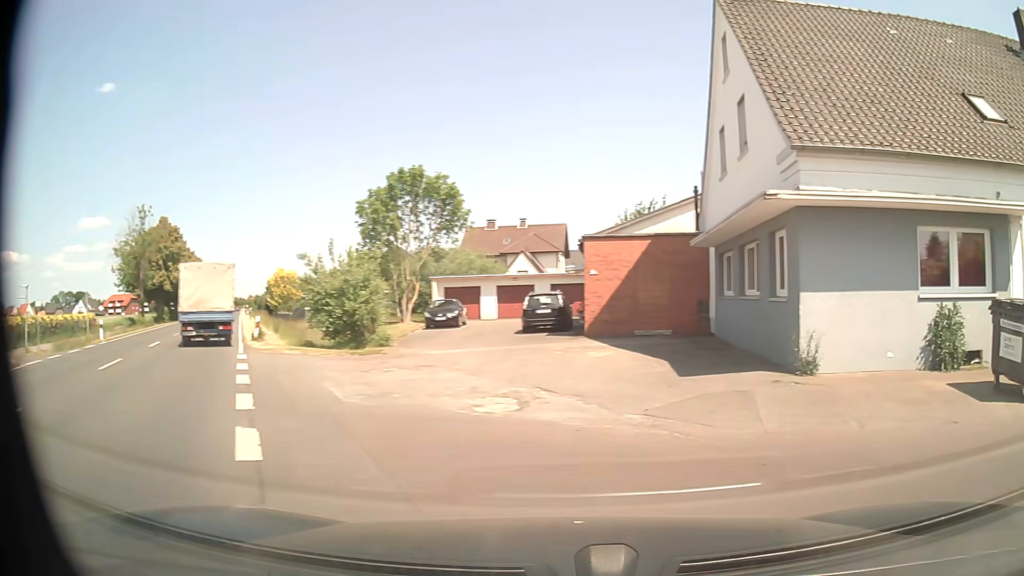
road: primary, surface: asphalt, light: Day
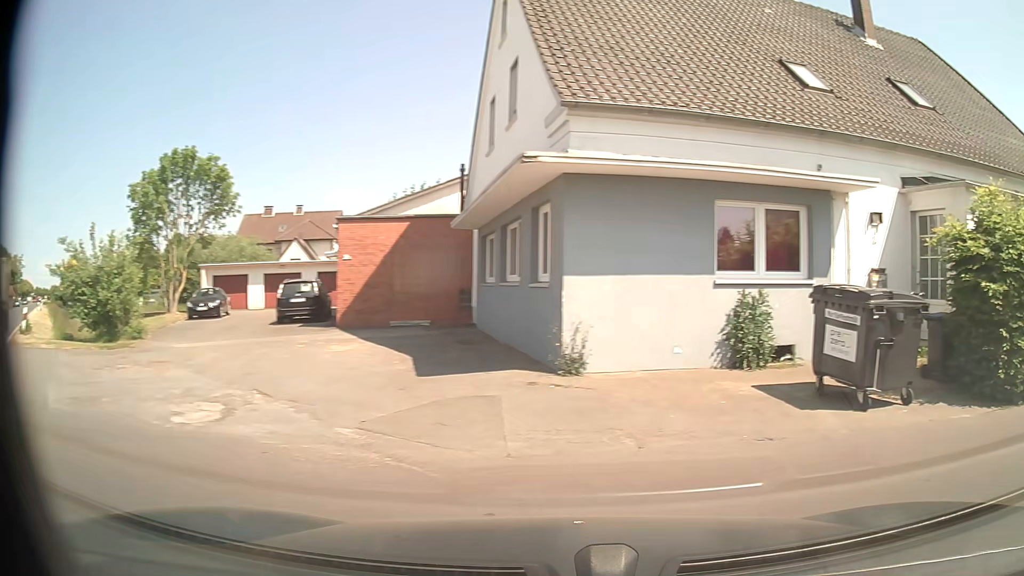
(+0.2, +1.9) m; +18°
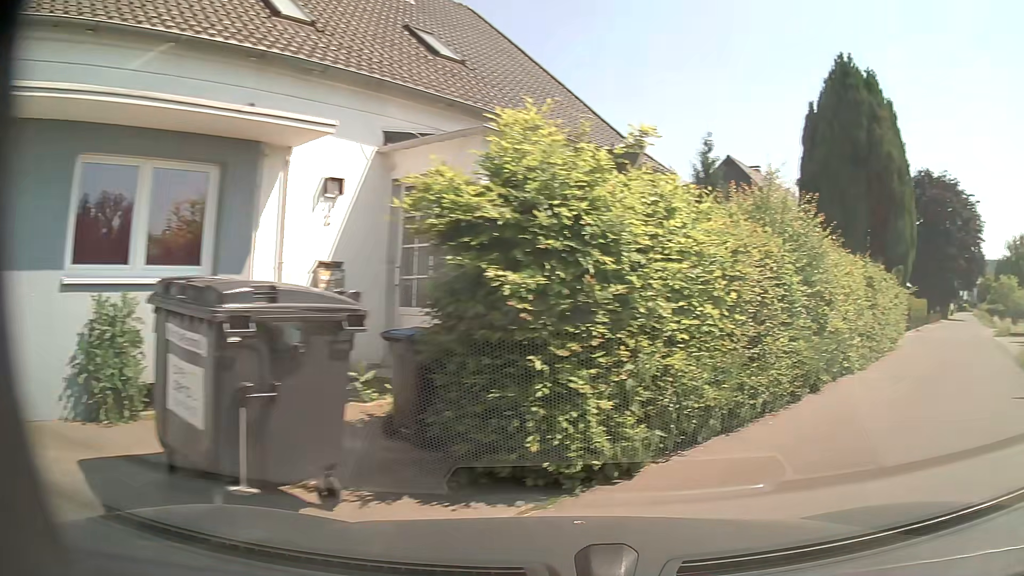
(+1.5, +3.9) m; +41°
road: residential
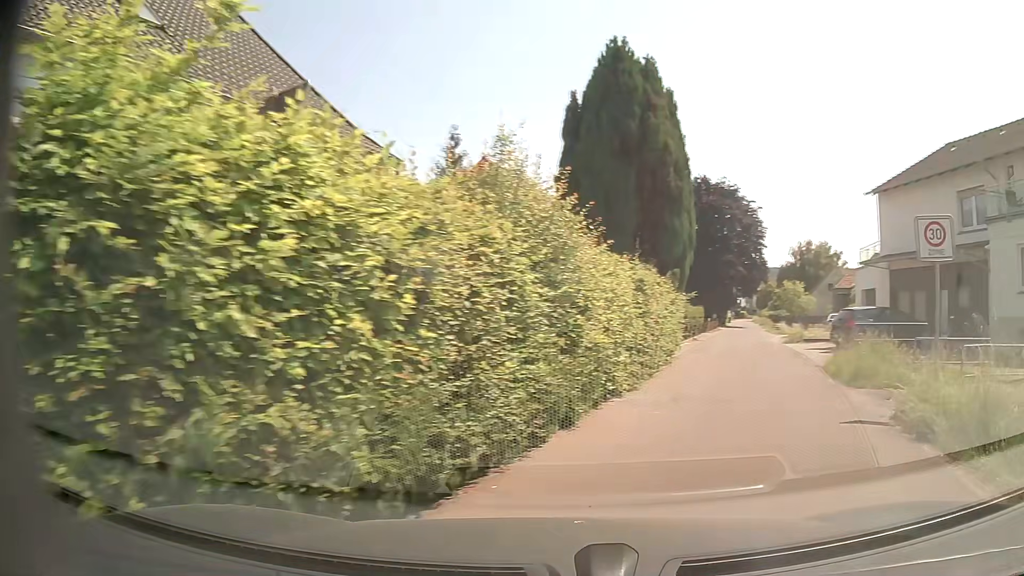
(+0.5, +2.5) m; +18°
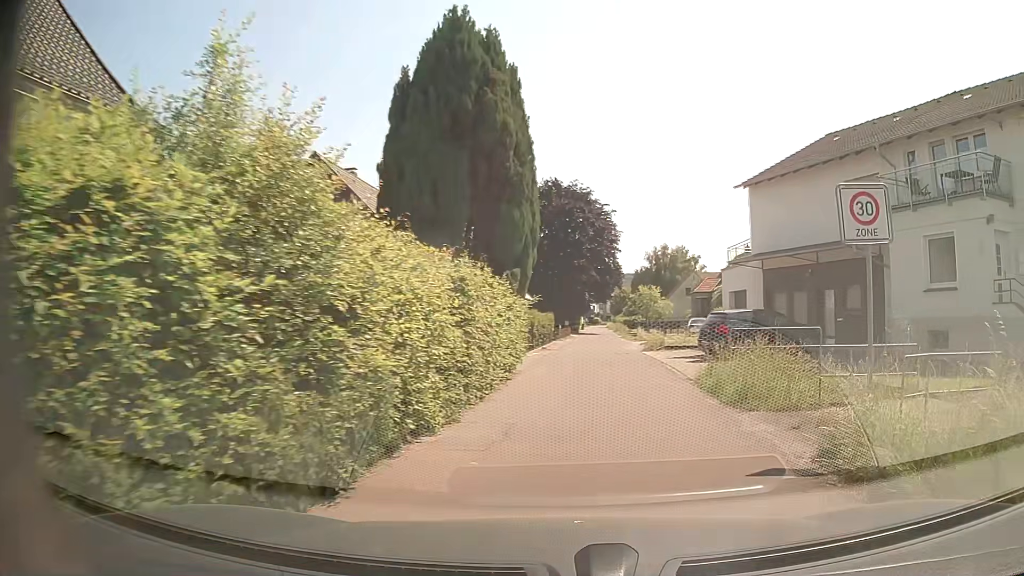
(+0.4, +2.9) m; +14°
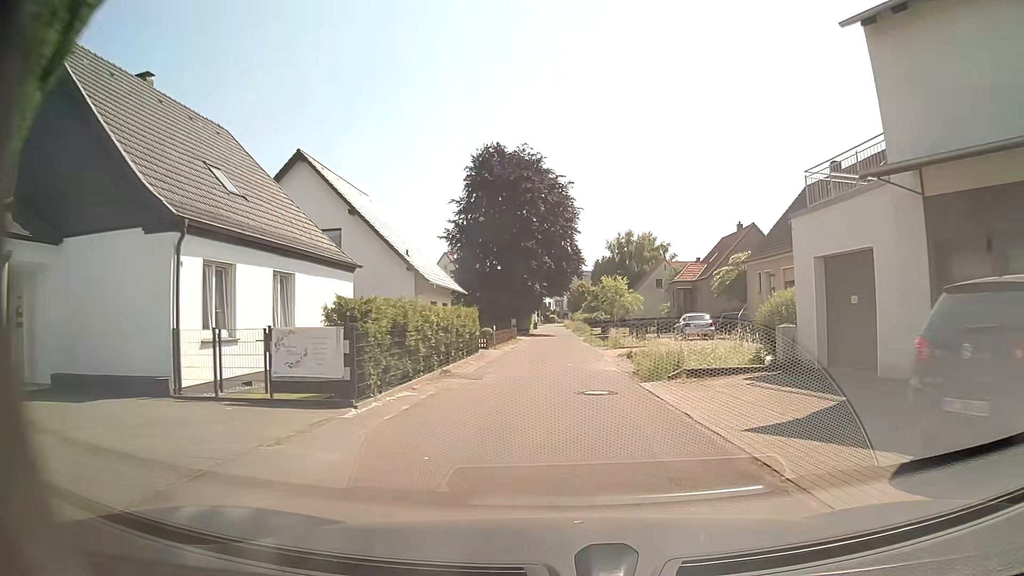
(+1.0, +16.2) m; +4°
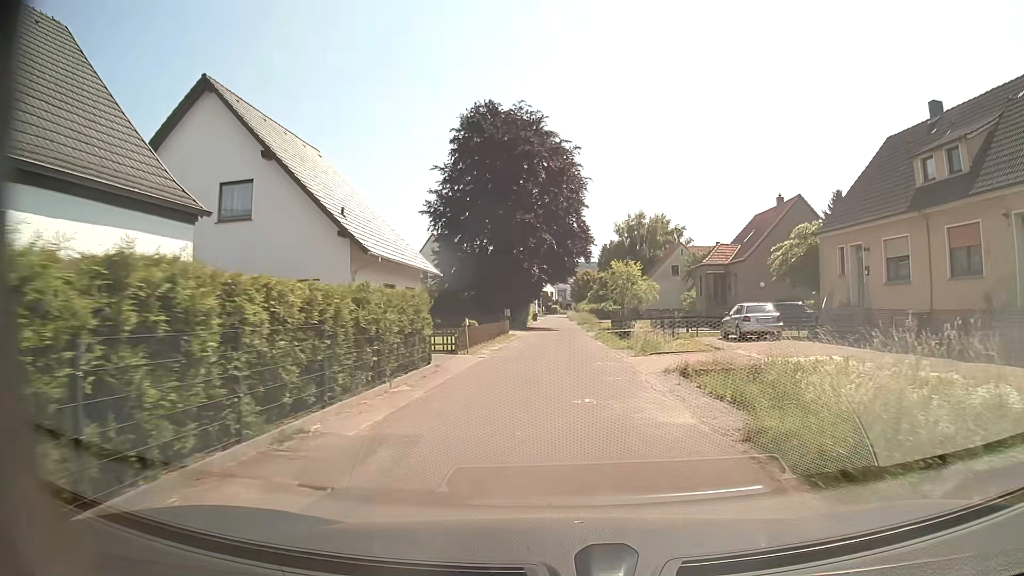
(0.0, +10.8) m; 0°
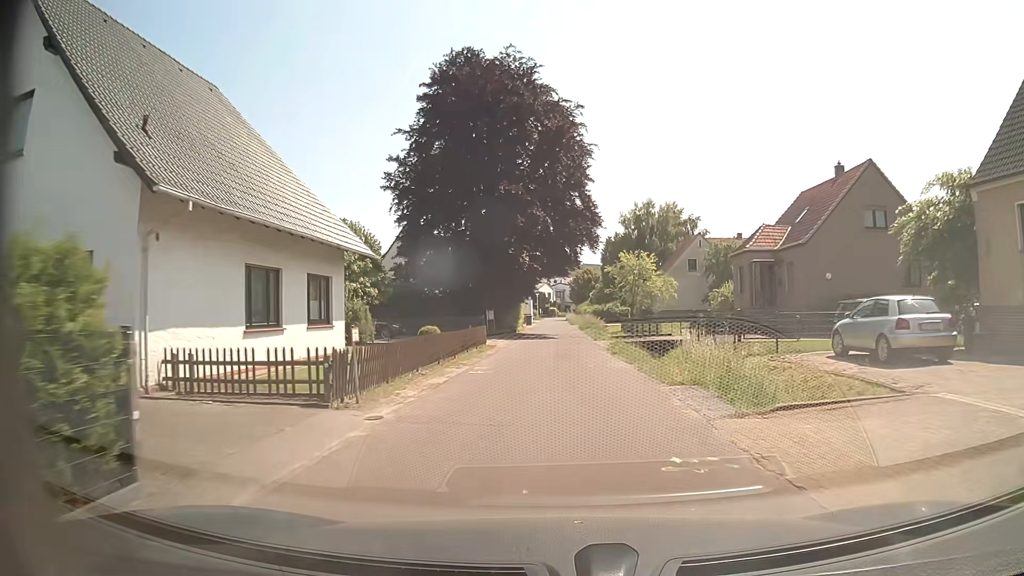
(0.0, +12.0) m; 0°
(0, +10) (0, +20) (0, +30) (0, +40) (0, +50) (0, +60) (0, +70) (0, +80) (0, +90) (0, +100) m
